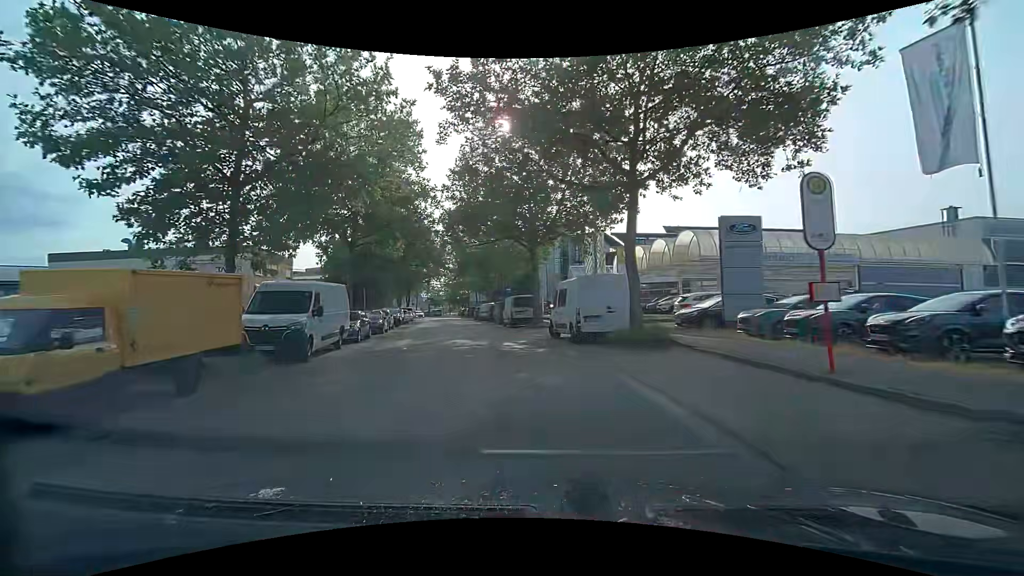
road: tertiary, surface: asphalt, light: Day
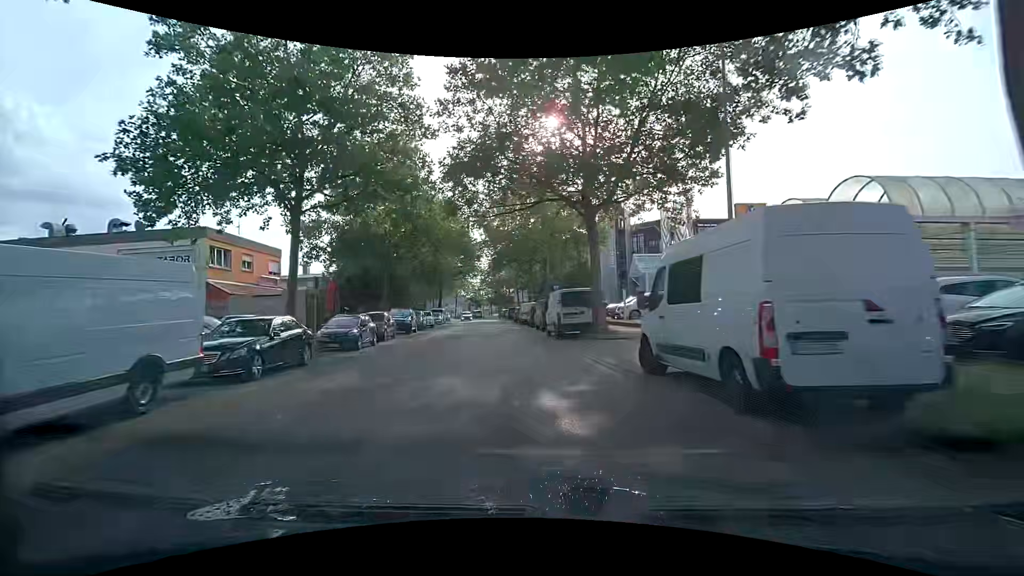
(-0.6, +11.7) m; -4°
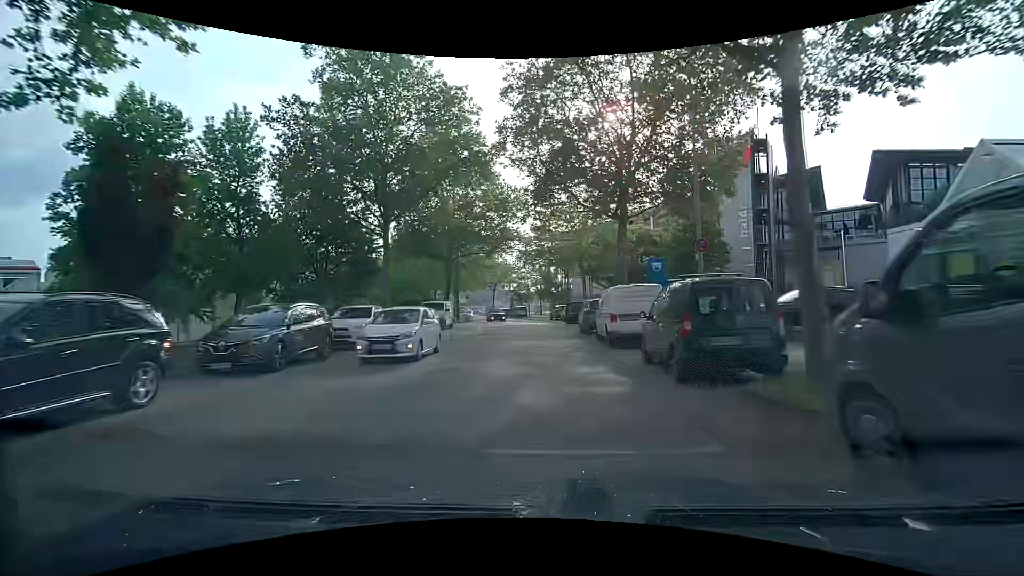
(-3.0, +29.7) m; -8°
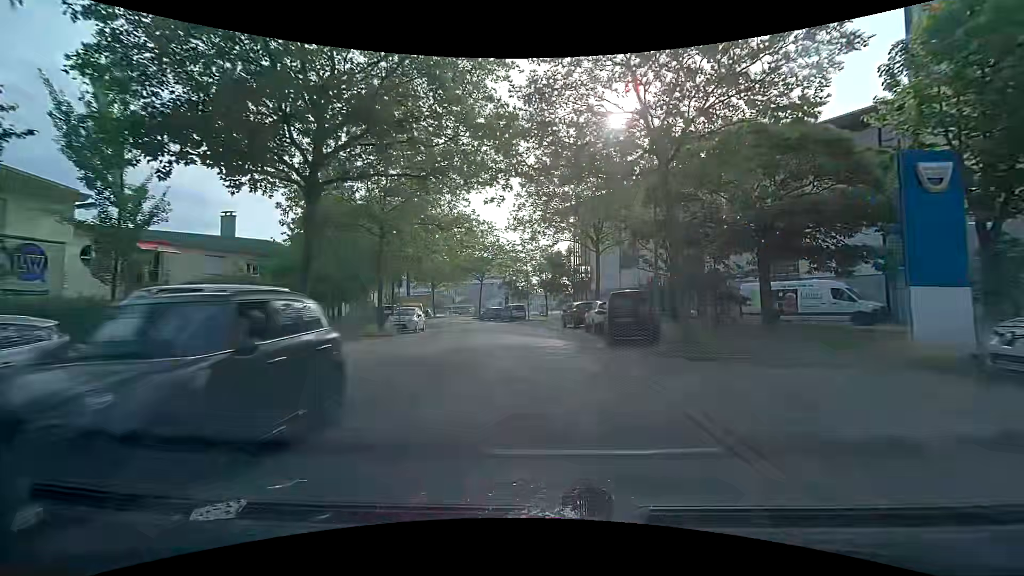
(-0.6, +24.7) m; -1°
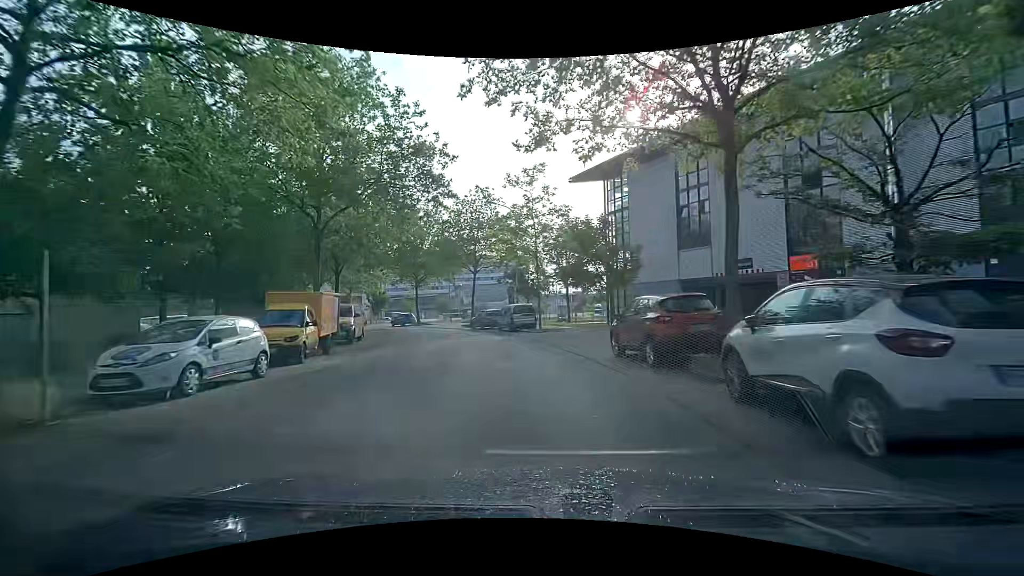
(-0.3, +18.4) m; -1°
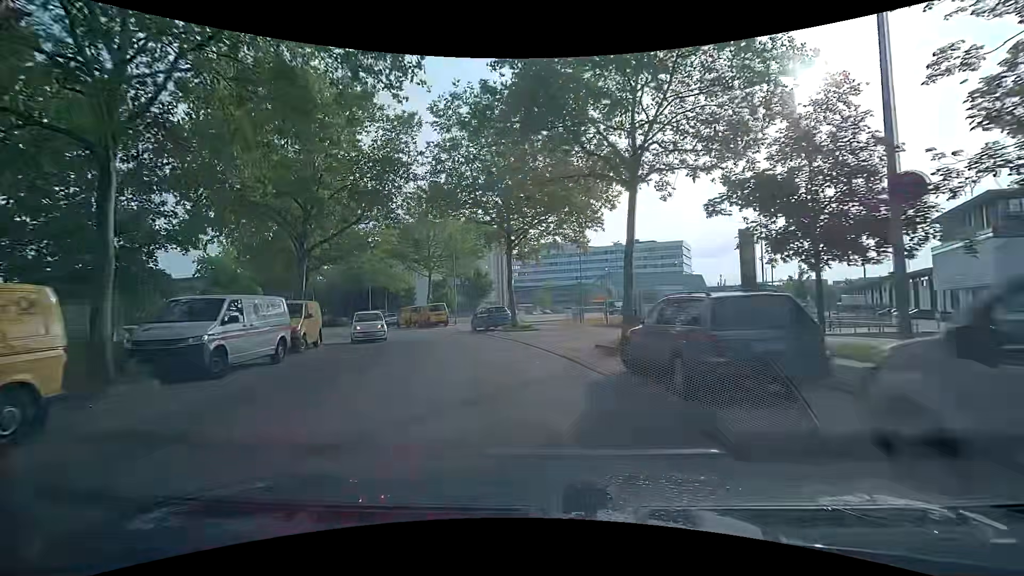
(-3.8, +28.9) m; -15°
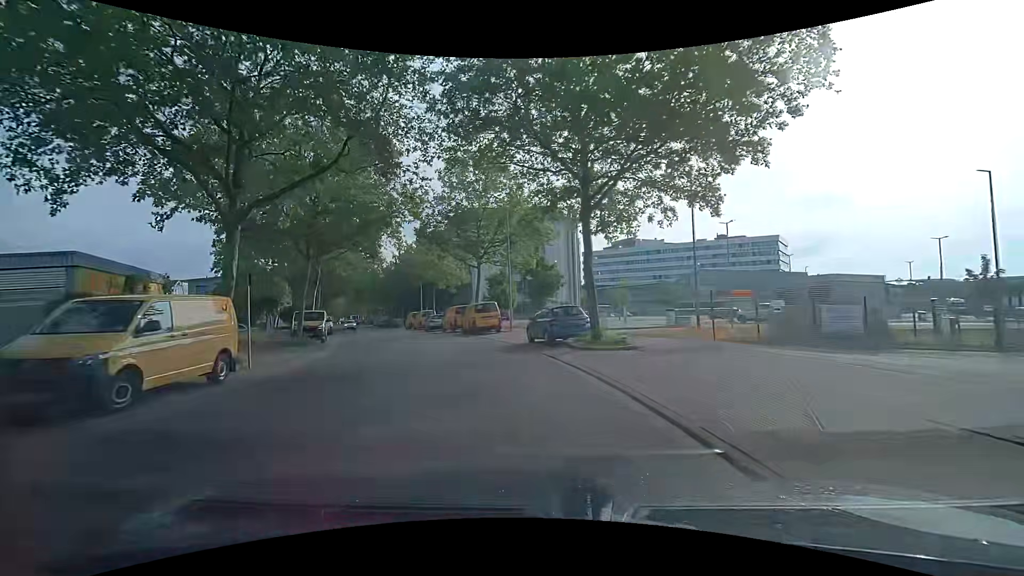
(-0.6, +11.3) m; -8°
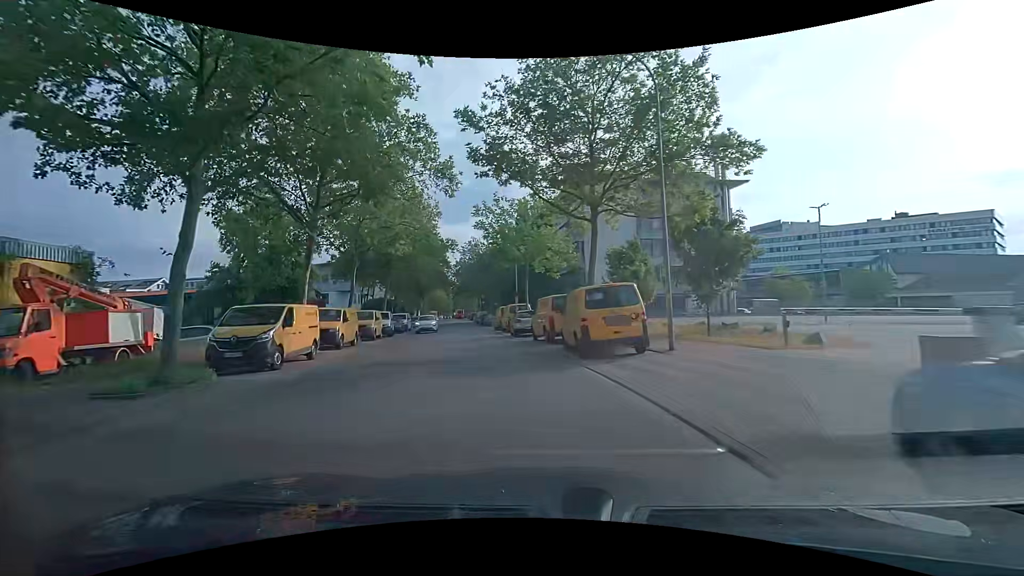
(-2.1, +17.0) m; -14°
(-1, +10) (-3, +20) (-5, +29) (-7, +39) (-10, +49) (-12, +59) (-14, +68) (-17, +78) (-19, +88) (-22, +97) m
